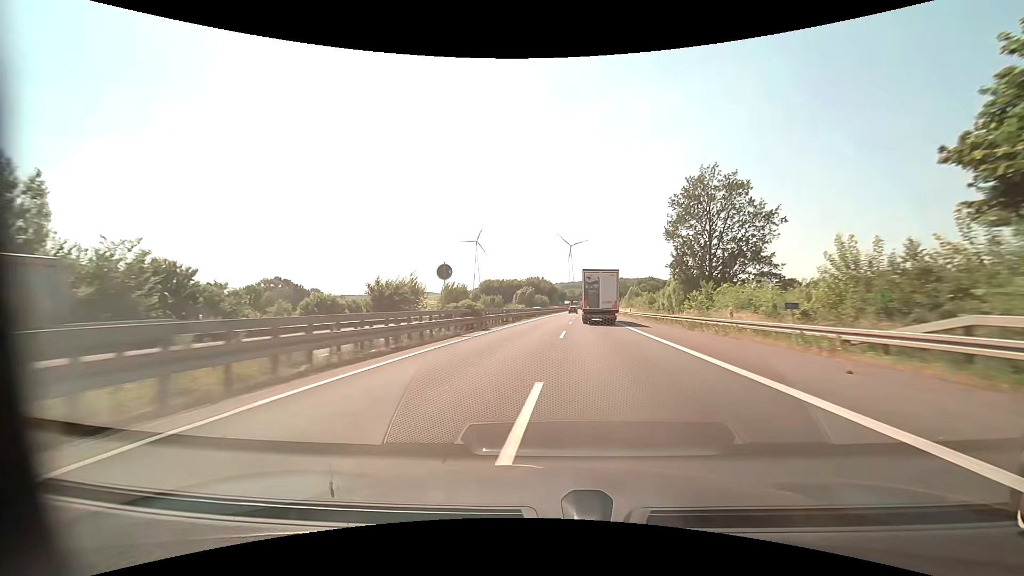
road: motorway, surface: asphalt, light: Day
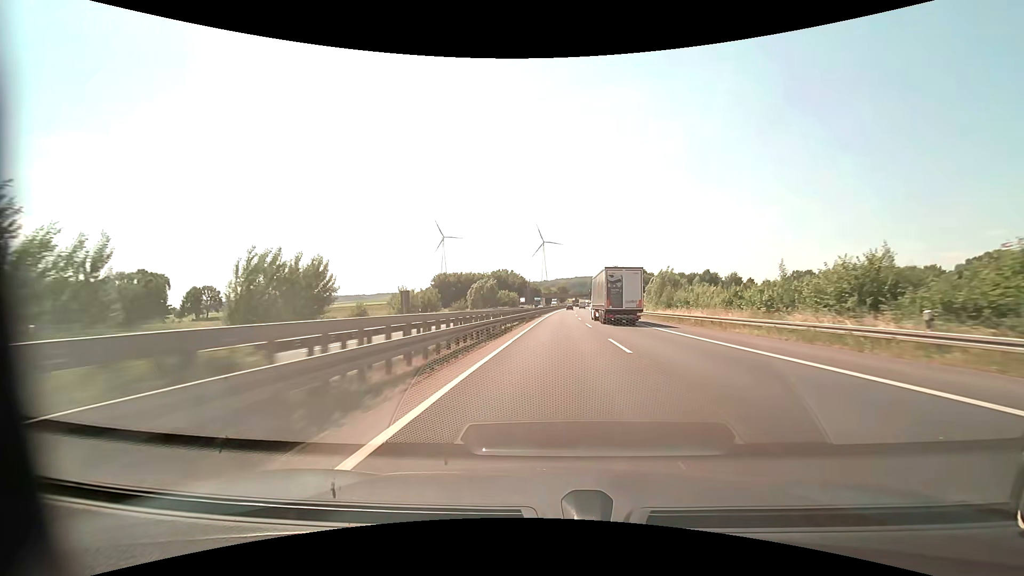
(+1.2, +60.0) m; +3°
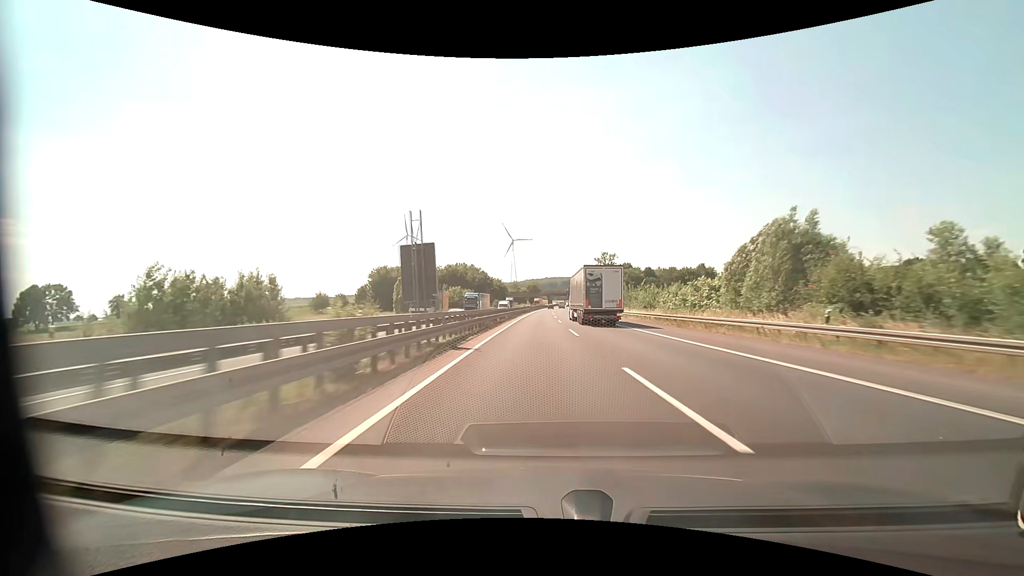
(+1.3, +45.9) m; +3°
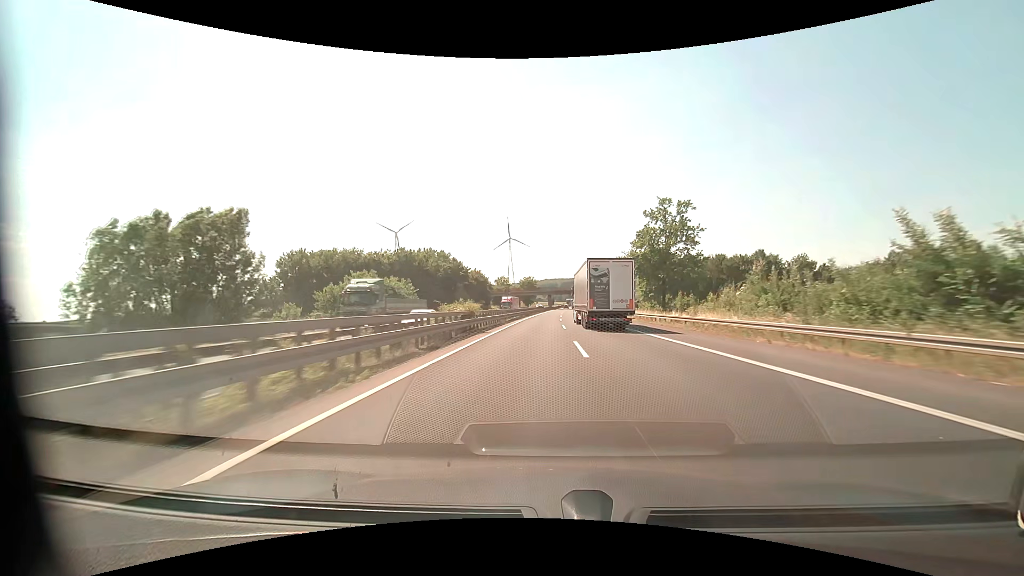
(+0.2, +63.7) m; 0°
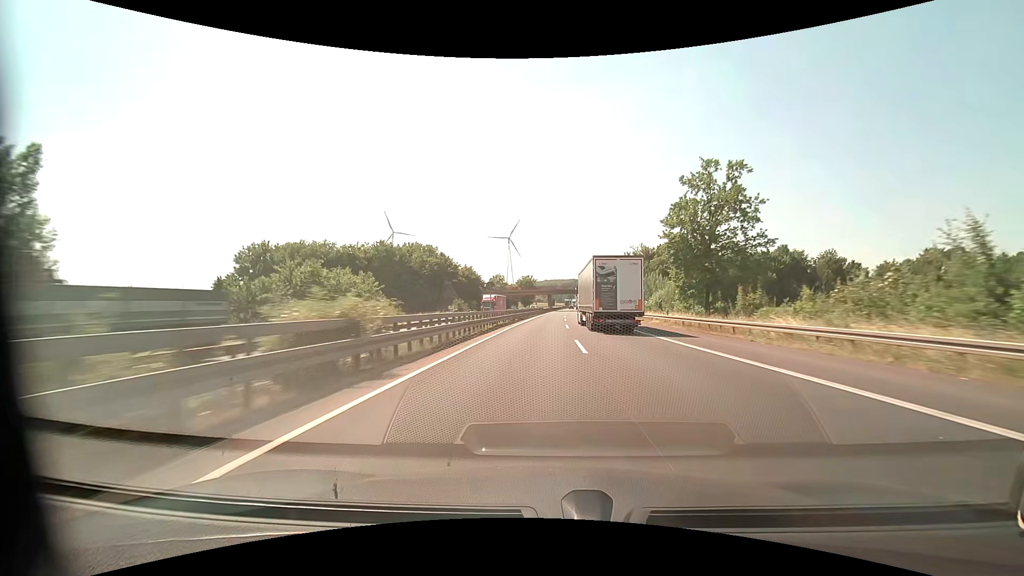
(0.0, +16.4) m; 0°
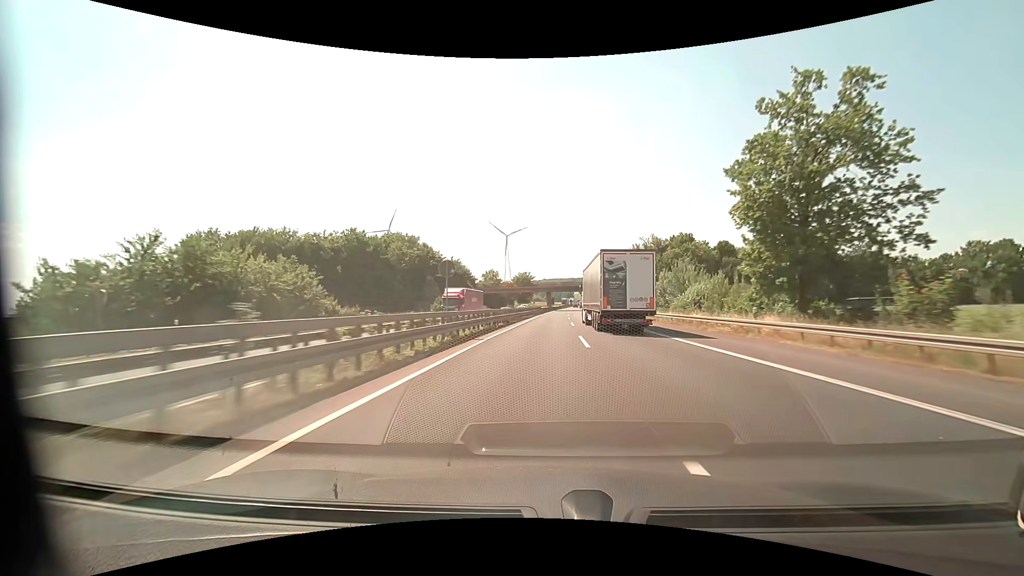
(0.0, +16.6) m; 0°
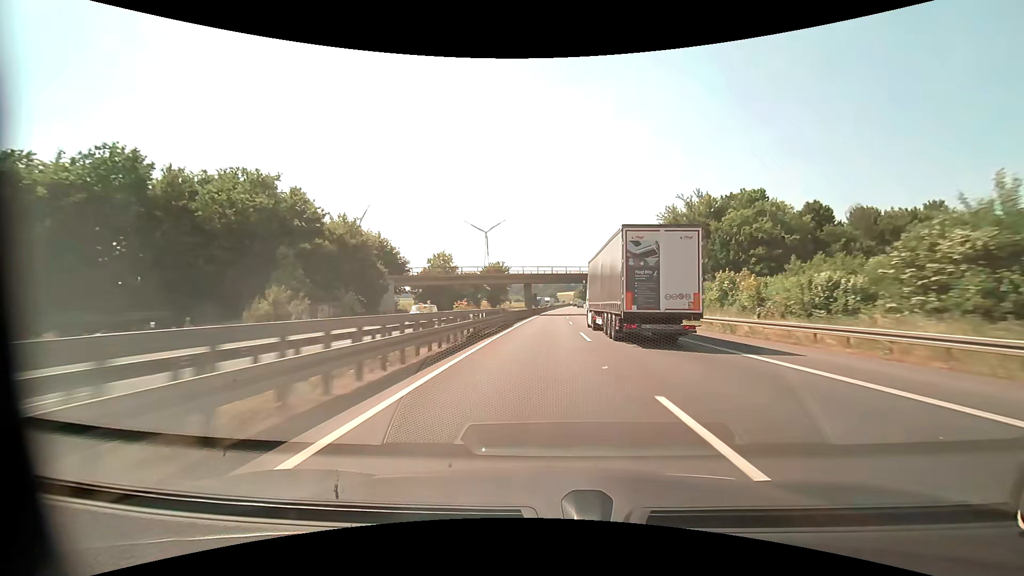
(+0.7, +51.1) m; +2°
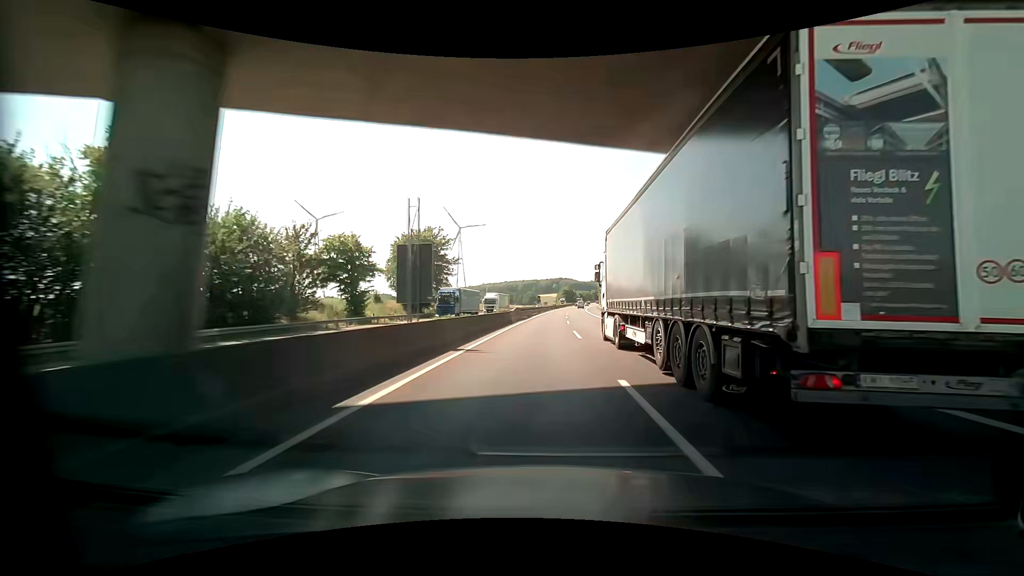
(+1.9, +70.5) m; +2°
(0, +10) (0, +20) (0, +30) (+1, +40) (+1, +50) (+1, +60) (+2, +70) (+2, +80) (+2, +90) (+3, +100) m
